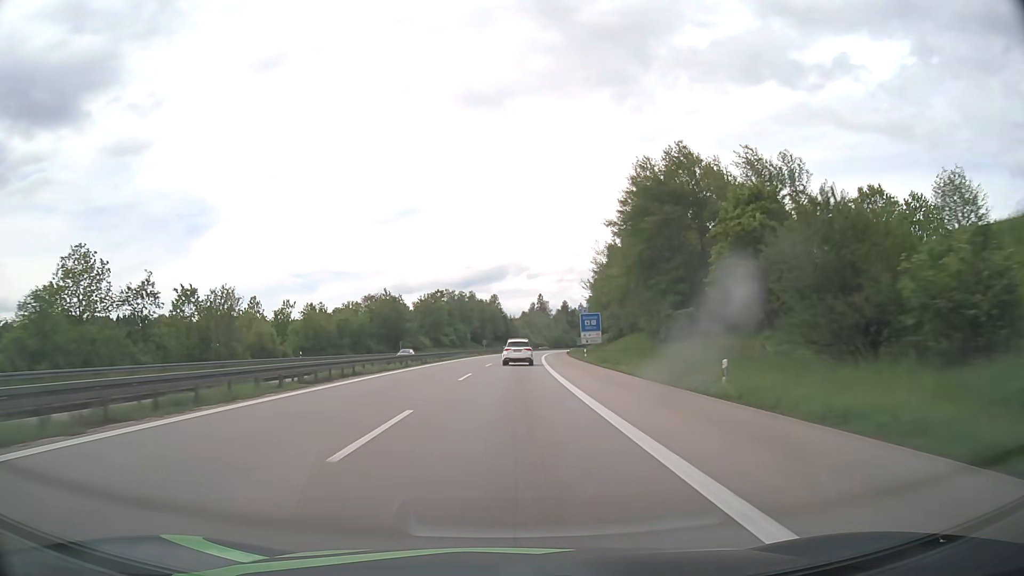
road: motorway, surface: asphalt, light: Day
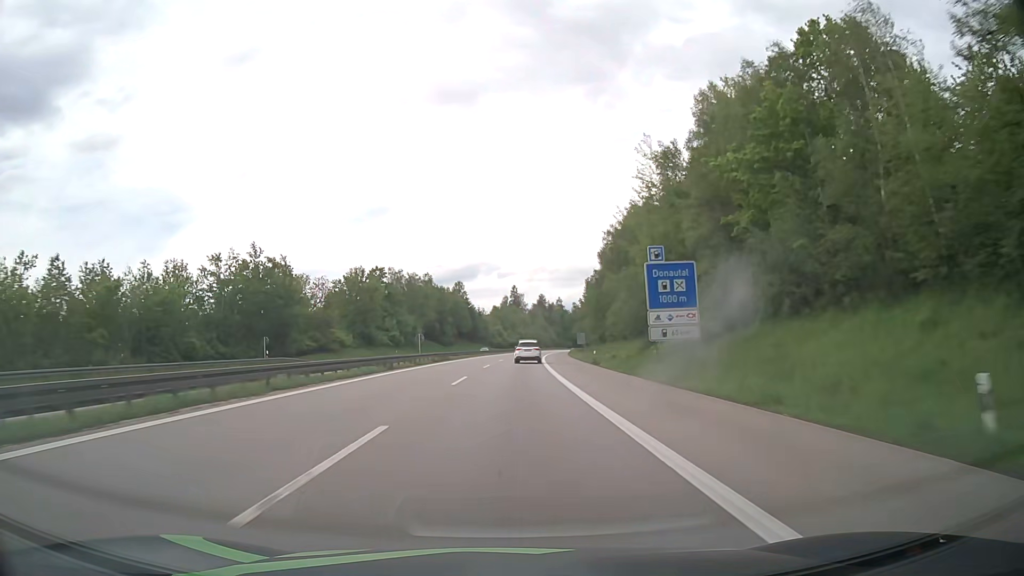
(+1.3, +57.0) m; +3°
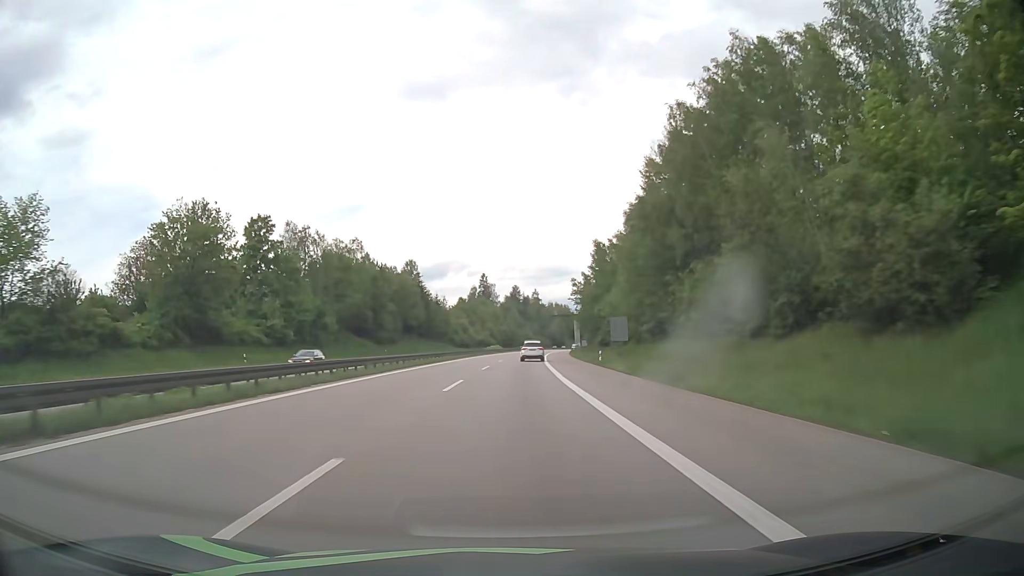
(+1.0, +57.1) m; +2°
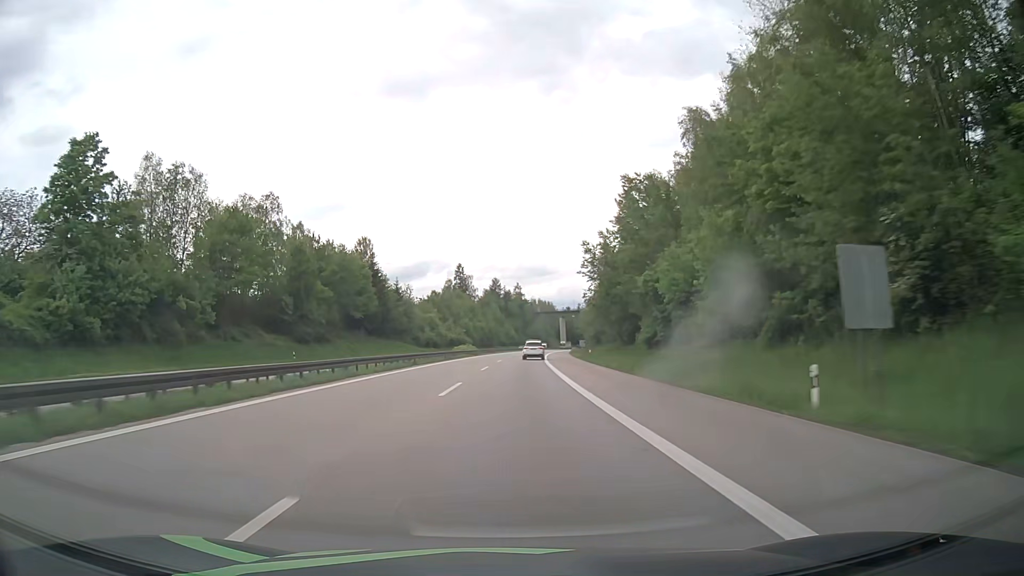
(+0.6, +38.1) m; +2°
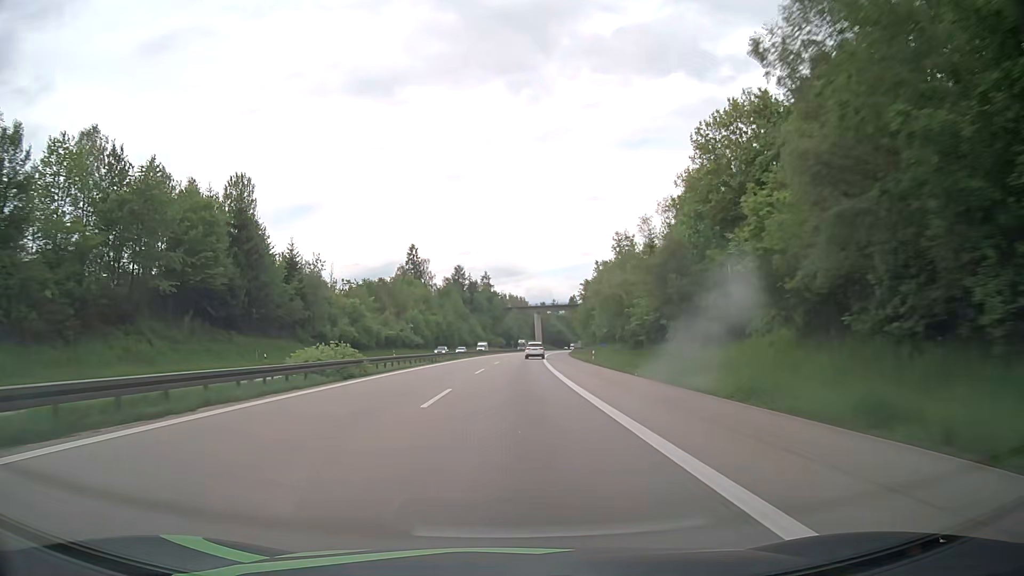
(+1.3, +57.2) m; +2°
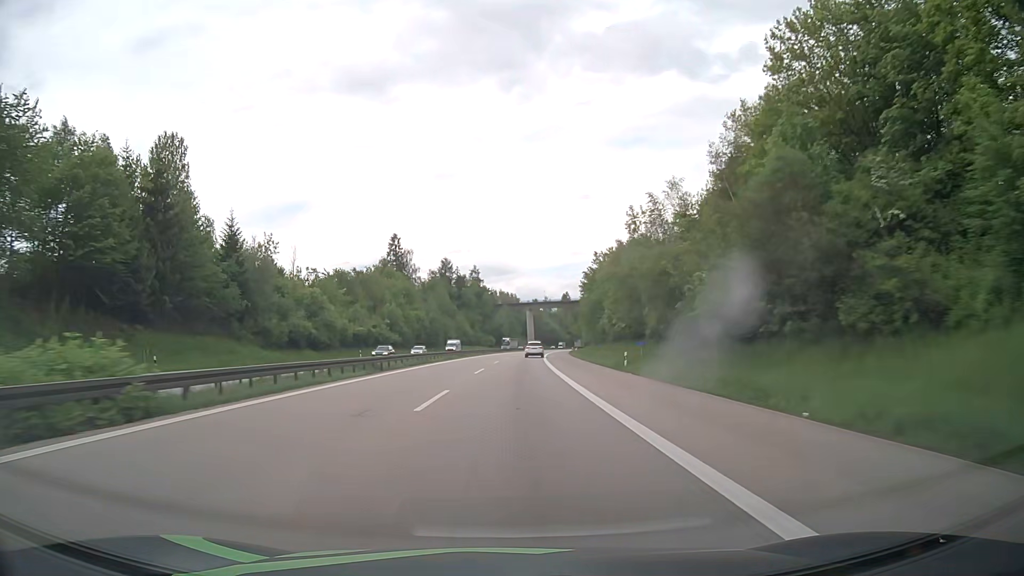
(+0.2, +19.1) m; +1°
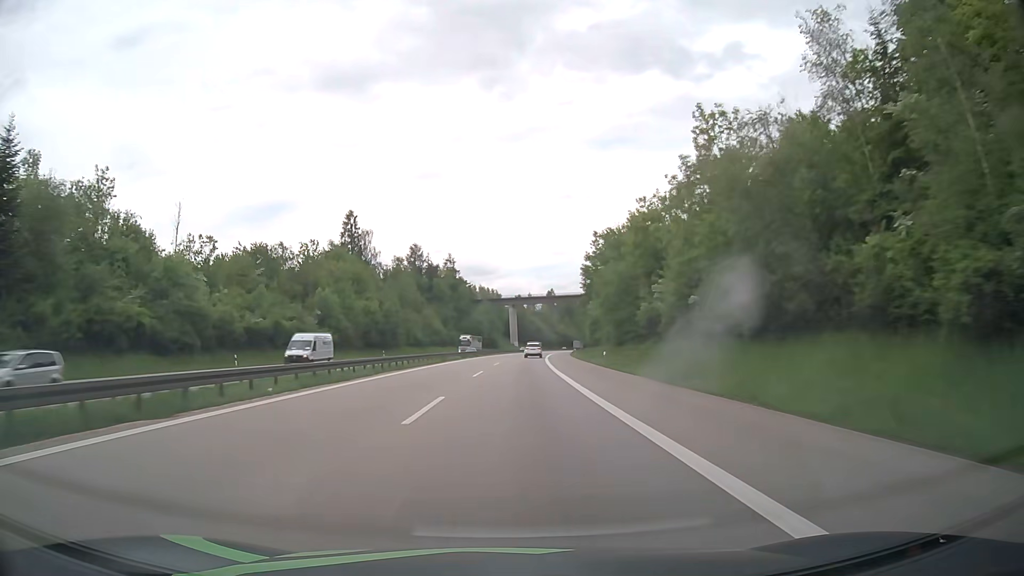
(+0.3, +38.1) m; +1°
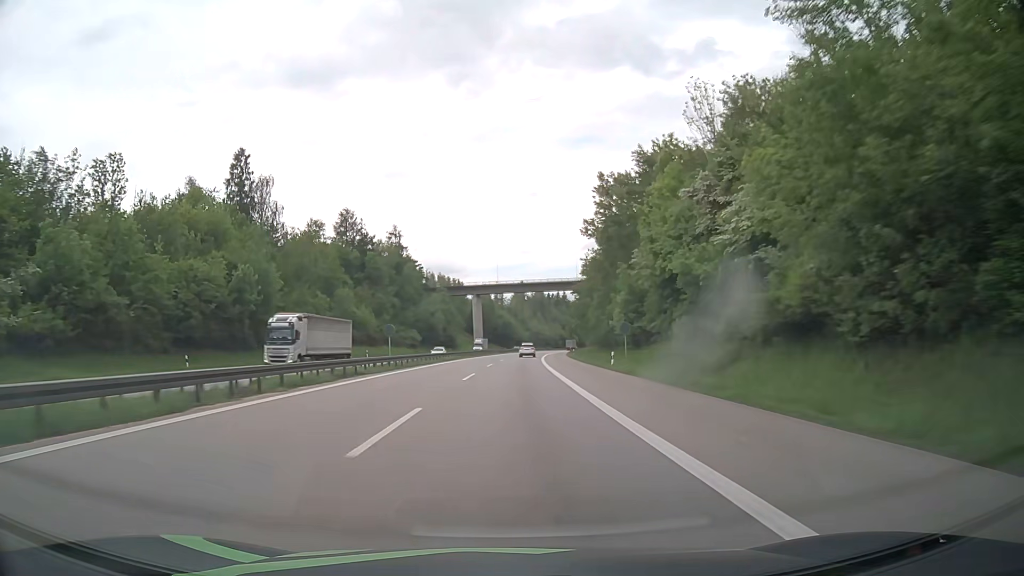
(+1.2, +57.2) m; +3°
(0, +10) (0, +20) (0, +30) (+1, +40) (+1, +50) (+2, +60) (+2, +70) (+3, +80) (+3, +90) (+4, +100) m
